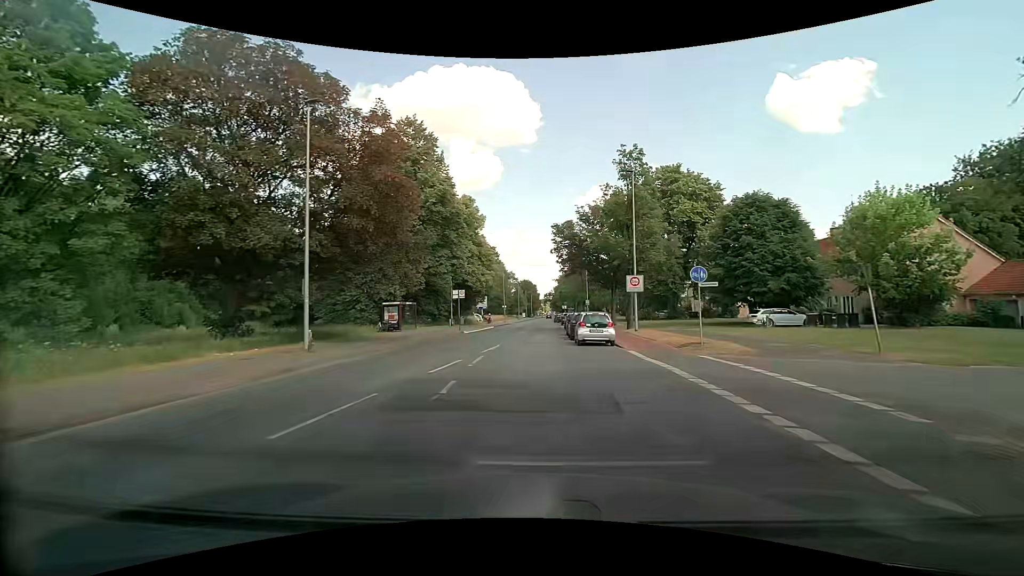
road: secondary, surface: asphalt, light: Day
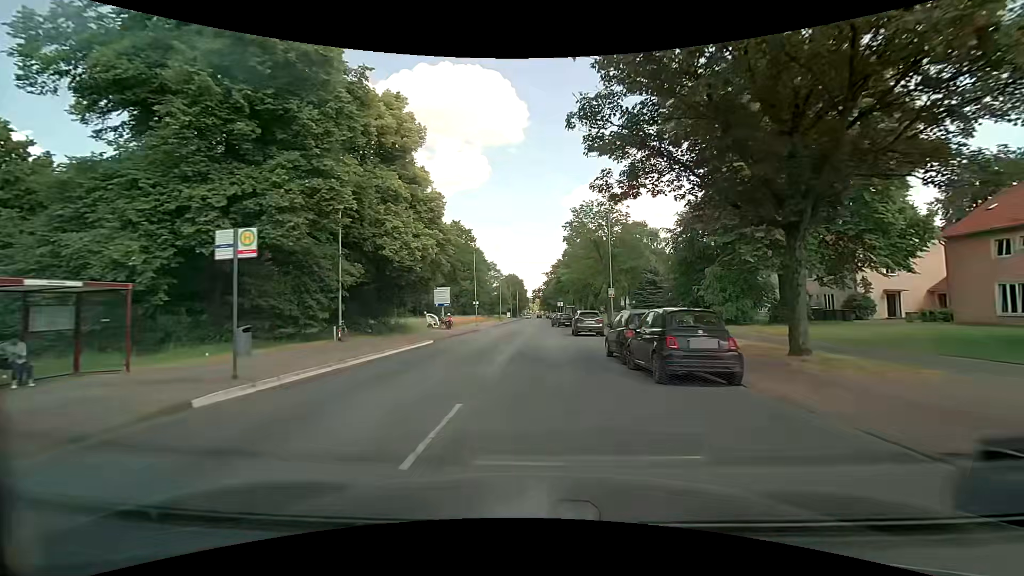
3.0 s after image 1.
(+0.6, +32.5) m; +2°
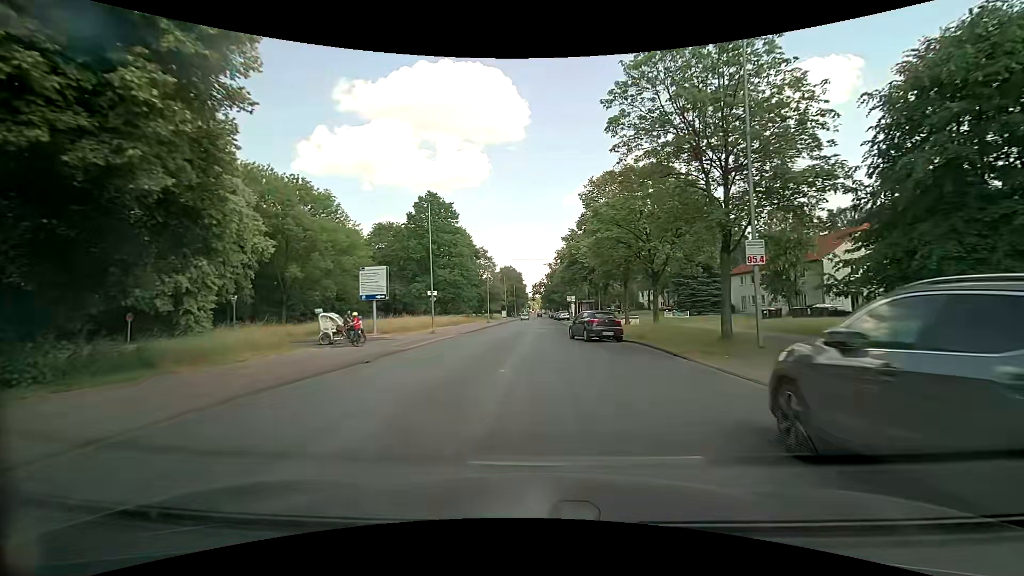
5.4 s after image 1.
(0.0, +28.7) m; 0°
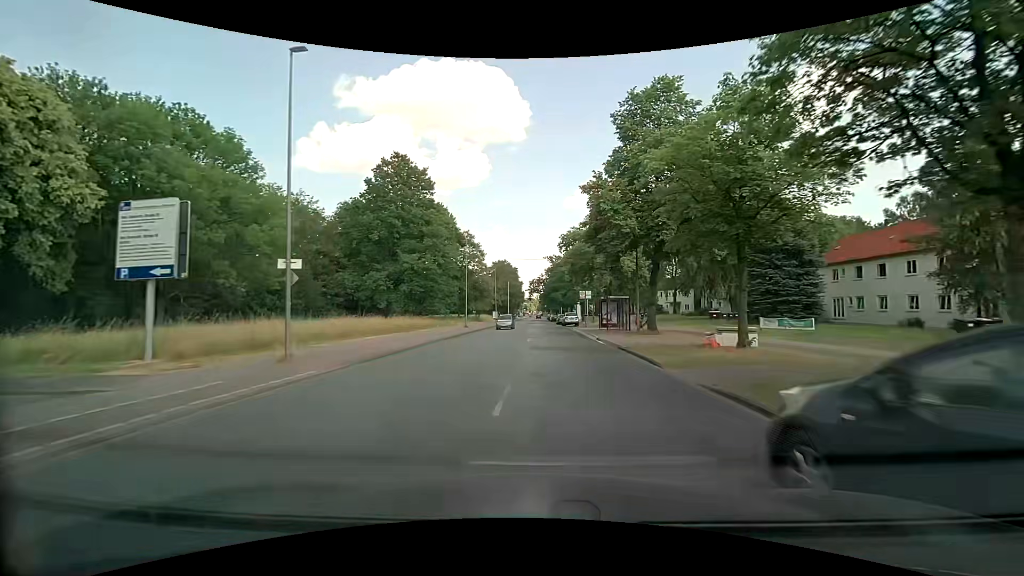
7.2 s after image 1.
(-0.1, +22.4) m; 0°
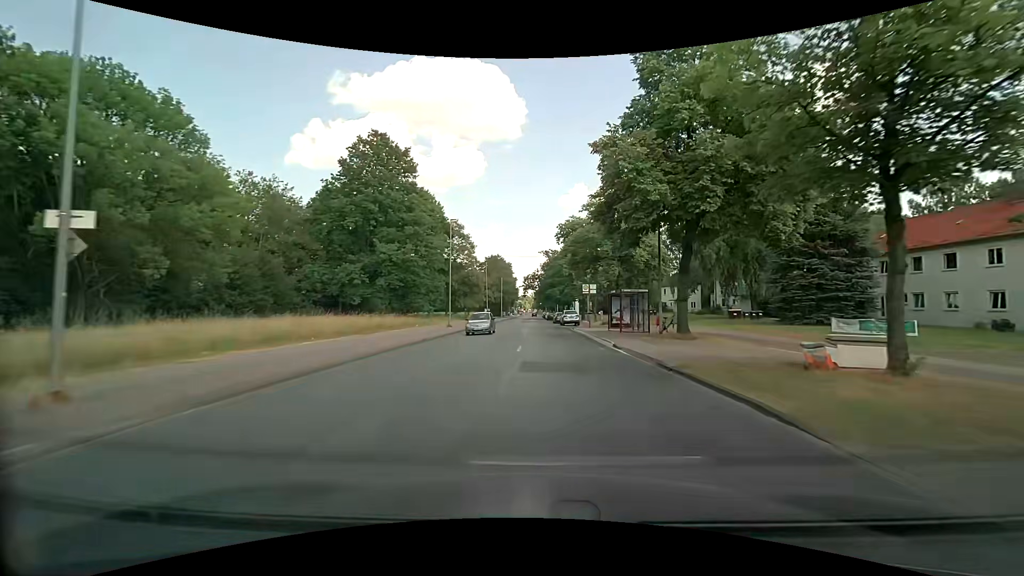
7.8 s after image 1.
(0.0, +7.6) m; +1°
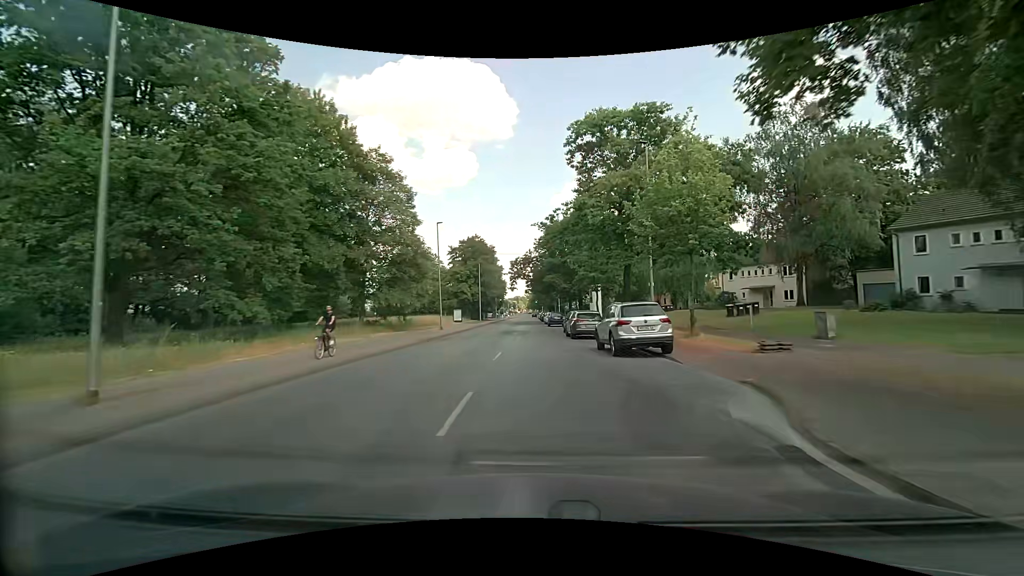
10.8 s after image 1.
(+0.3, +37.9) m; 0°
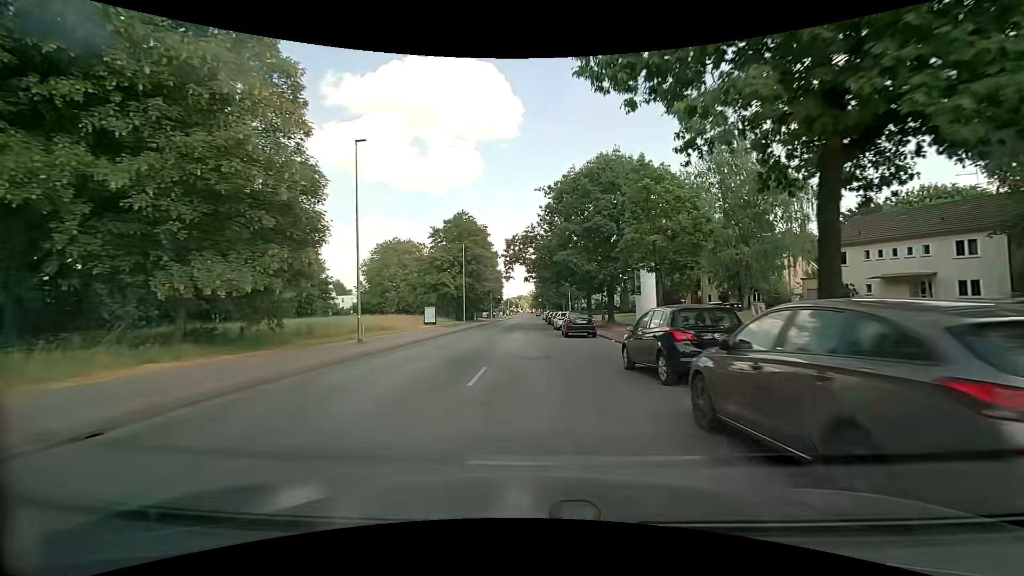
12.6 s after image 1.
(0.0, +23.0) m; 0°
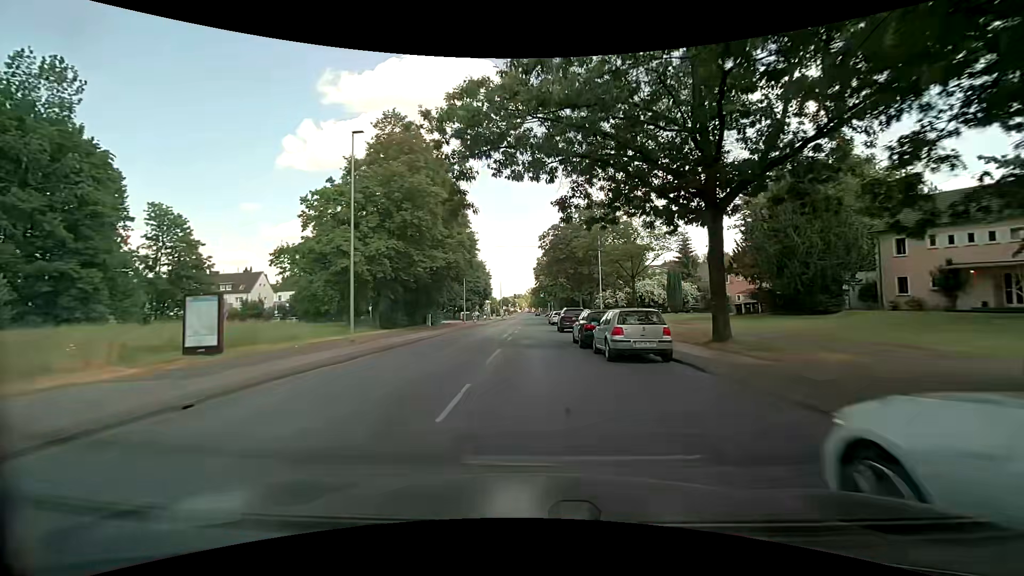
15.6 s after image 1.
(-0.6, +38.8) m; 0°
(0, +10) (0, +20) (0, +30) (0, +40) (-1, +50) (-1, +60) (-1, +70) (0, +80) (0, +90) (+1, +100) m
